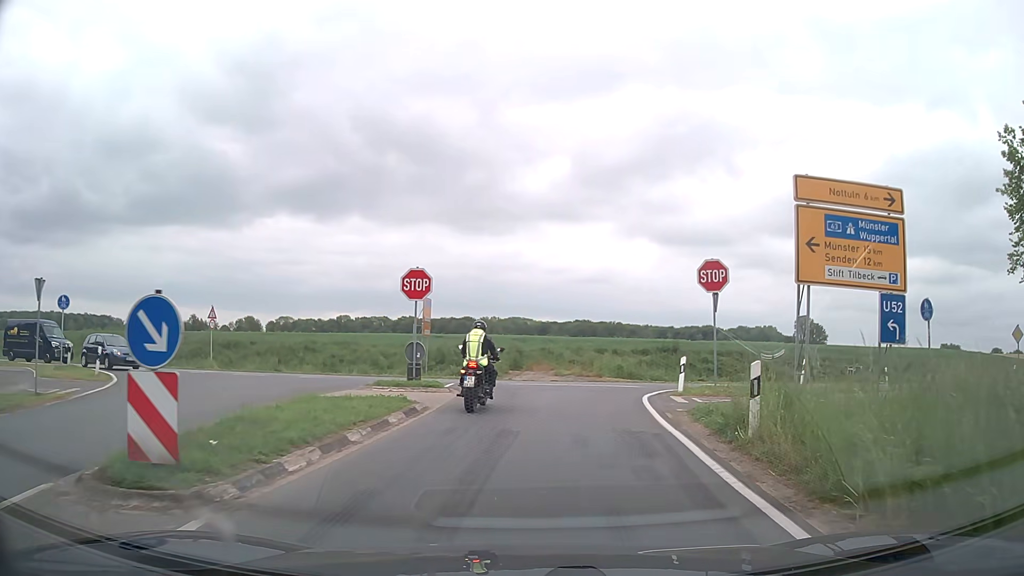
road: secondary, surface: asphalt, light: Day
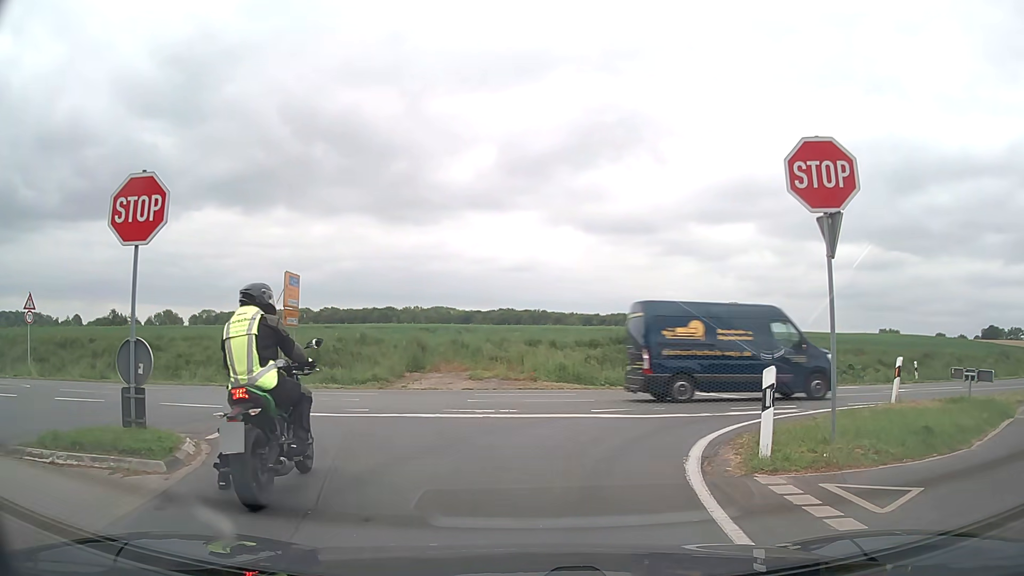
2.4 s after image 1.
(+0.5, +10.9) m; +6°
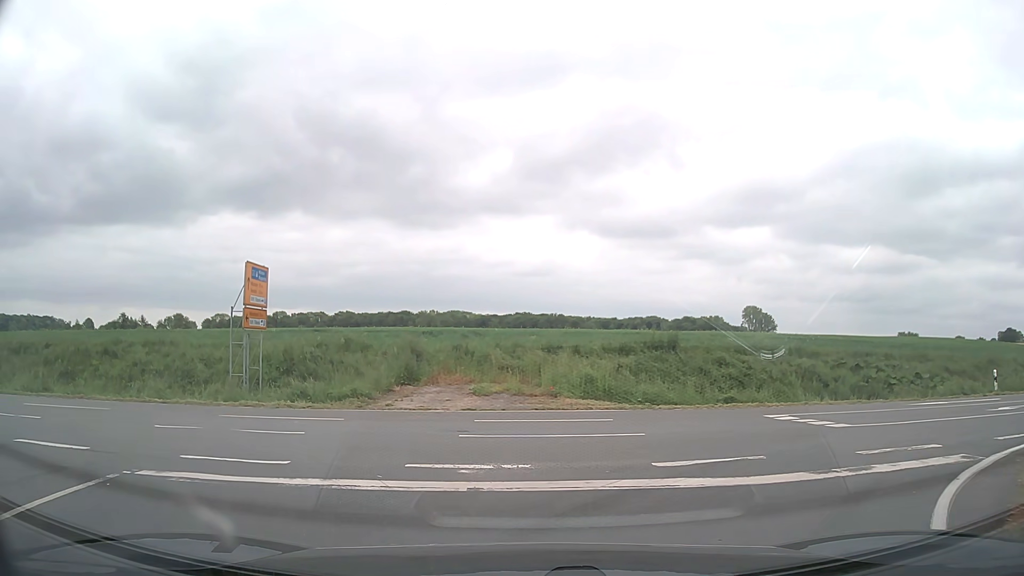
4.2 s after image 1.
(-0.1, +5.2) m; -3°
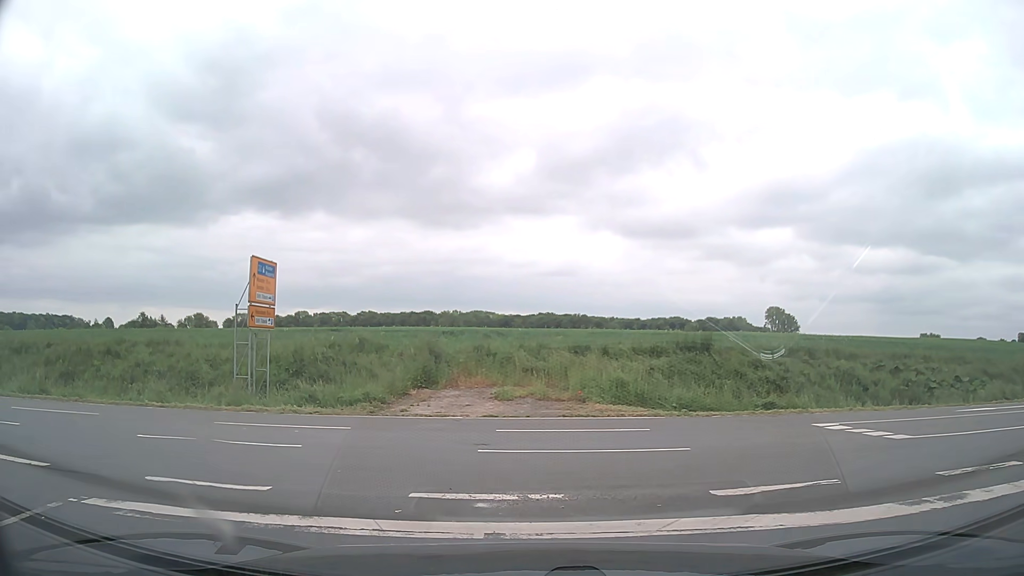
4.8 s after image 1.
(0.0, +1.5) m; -2°
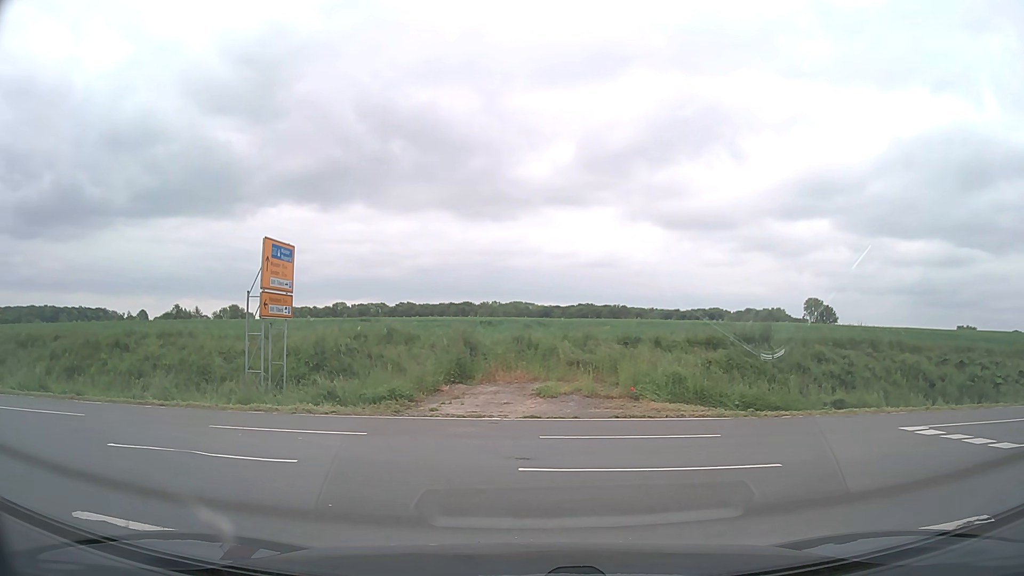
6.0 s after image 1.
(0.0, +2.0) m; -2°
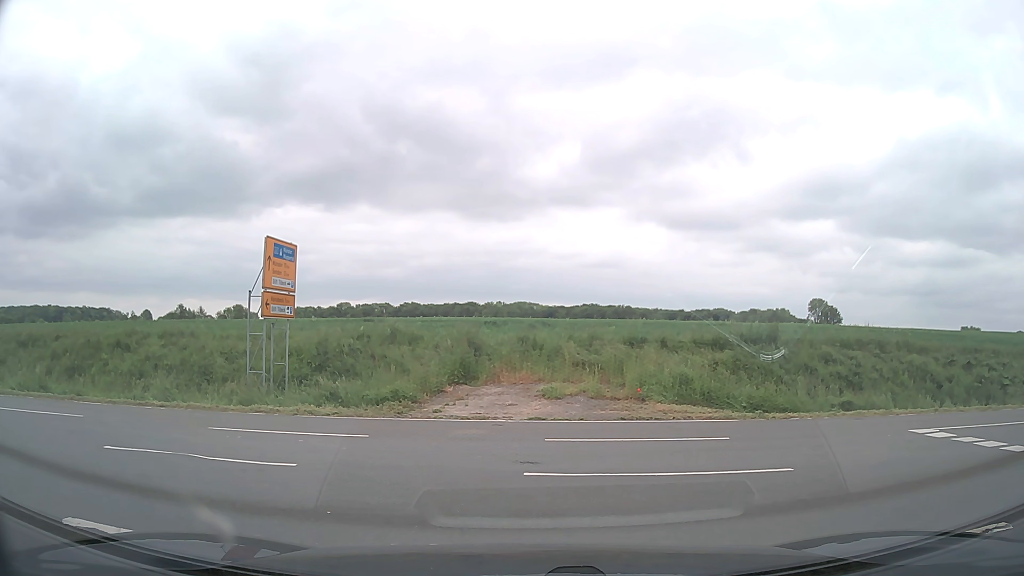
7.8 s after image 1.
(0.0, +0.3) m; 0°
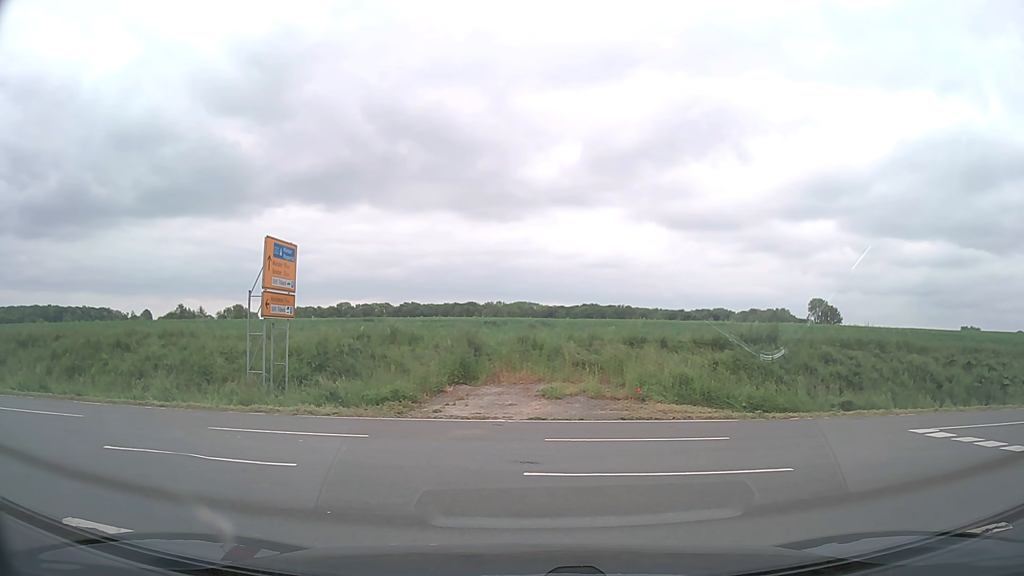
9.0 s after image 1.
(0.0, 0.0) m; 0°
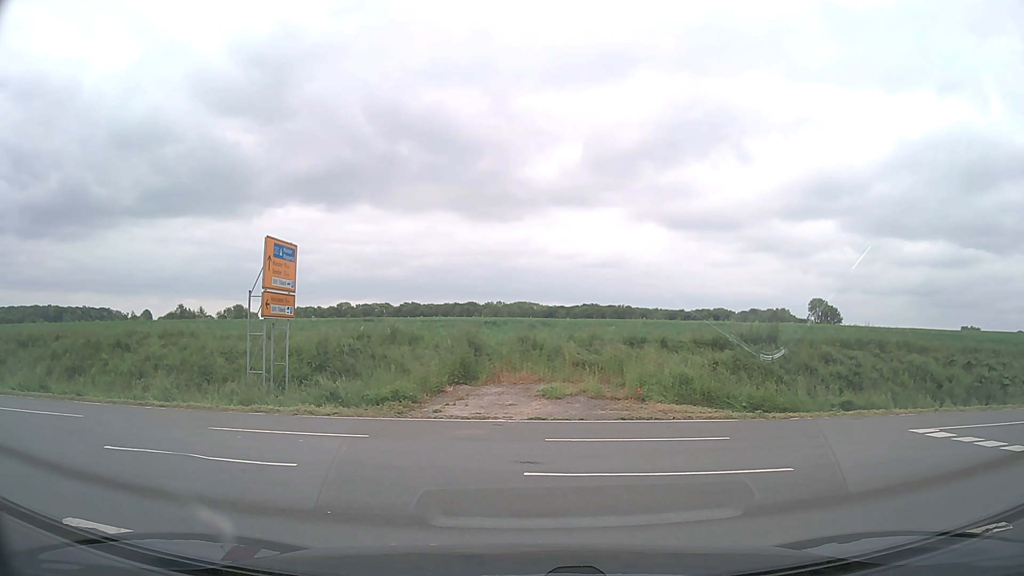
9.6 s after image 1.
(0.0, 0.0) m; 0°
(-4, +9) (-13, +14) (-22, +15) (-32, +16) (-42, +17) (-52, +18) (-62, +19) (-72, +21) (-82, +23) (-92, +25) m
